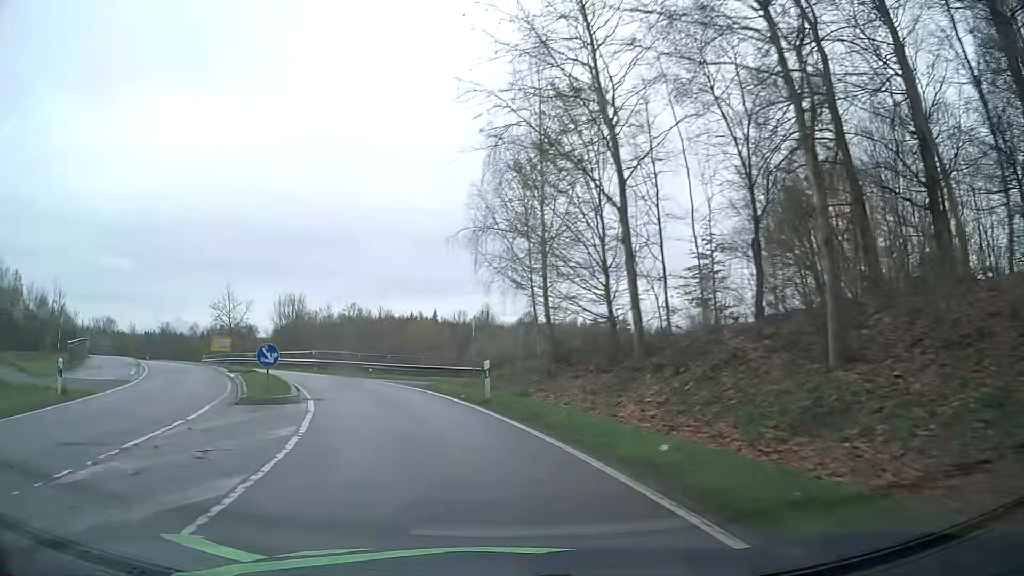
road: primary_link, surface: asphalt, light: Day
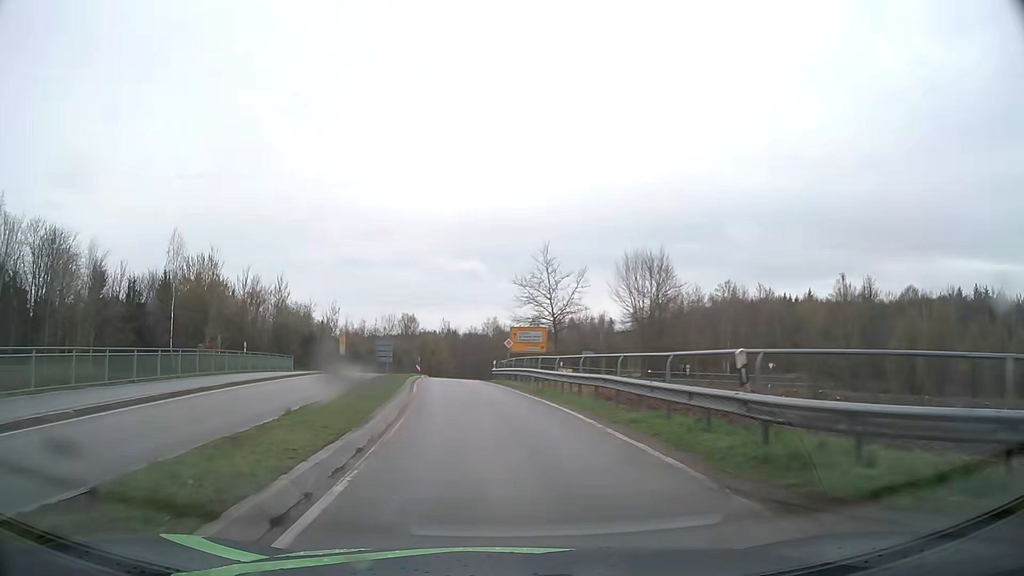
(-9.2, +31.9) m; -30°
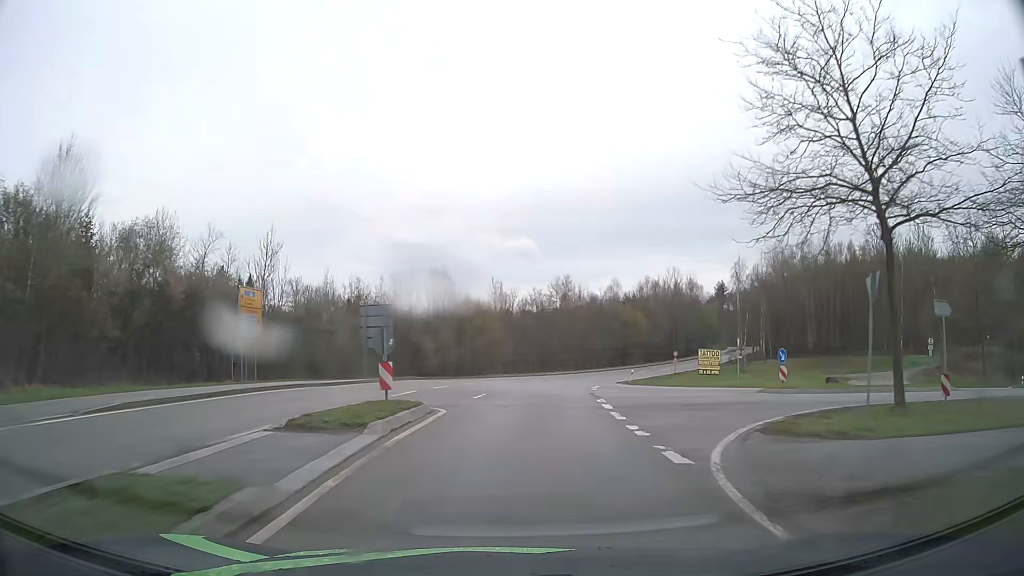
(-4.0, +43.5) m; -5°
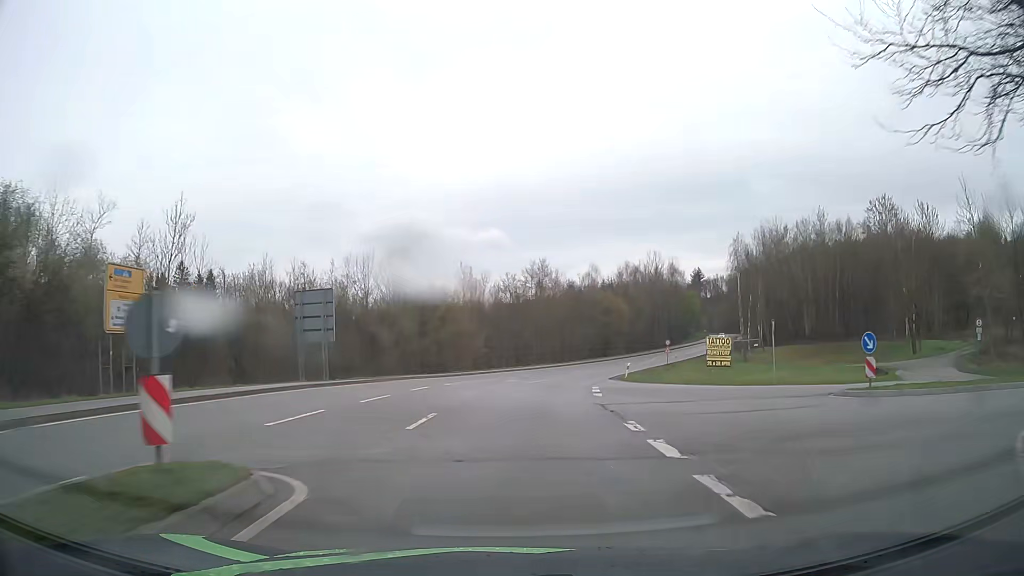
(+0.2, +9.2) m; +2°
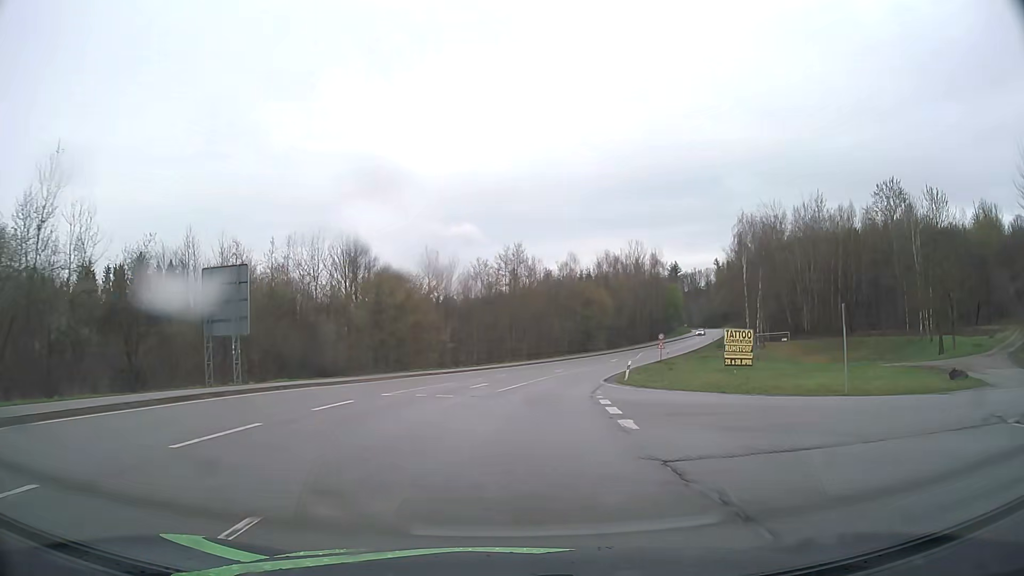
(+0.1, +9.3) m; +2°
